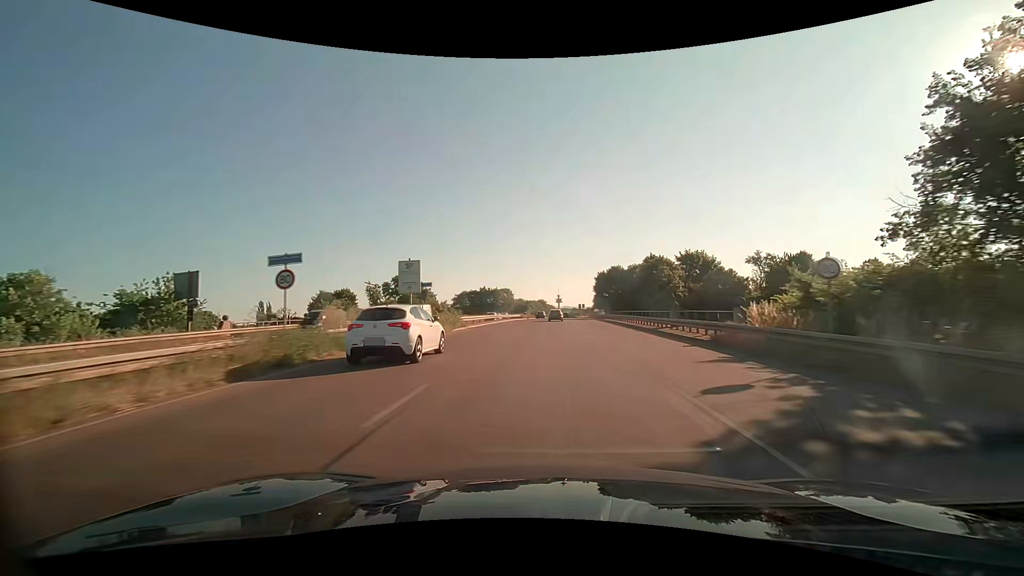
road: trunk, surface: asphalt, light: Day
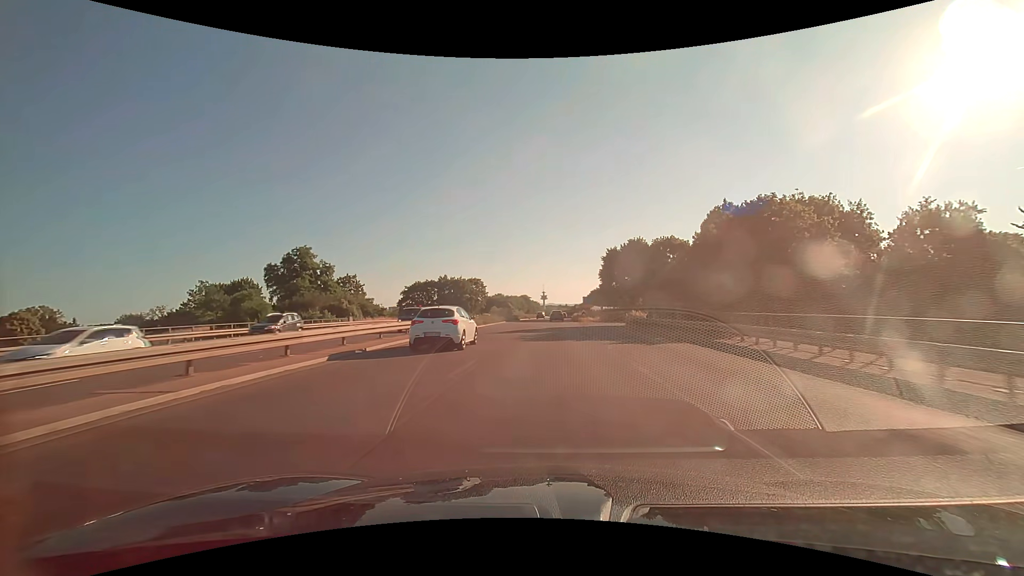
(+0.8, +49.6) m; +2°
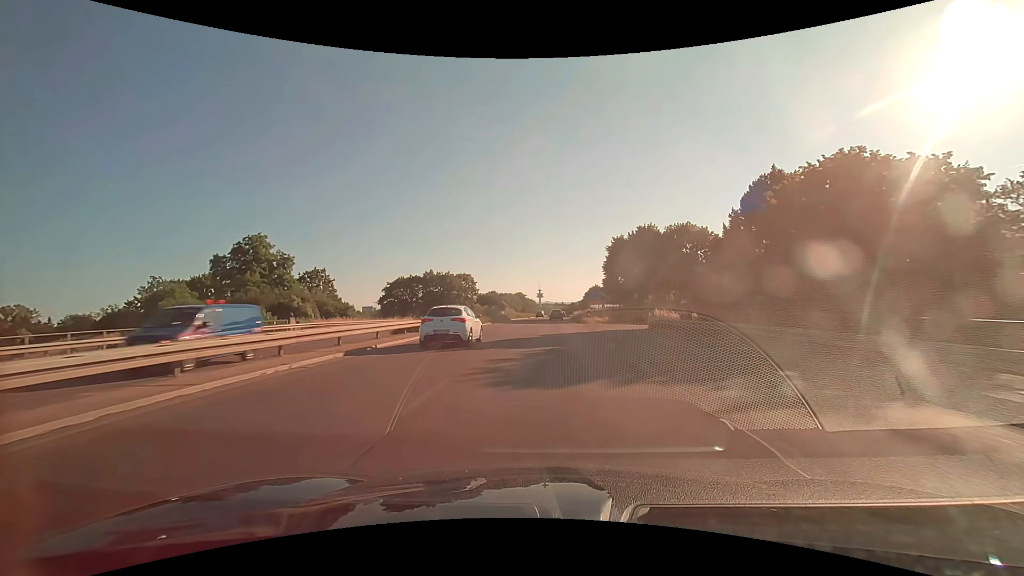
(+0.1, +12.4) m; 0°
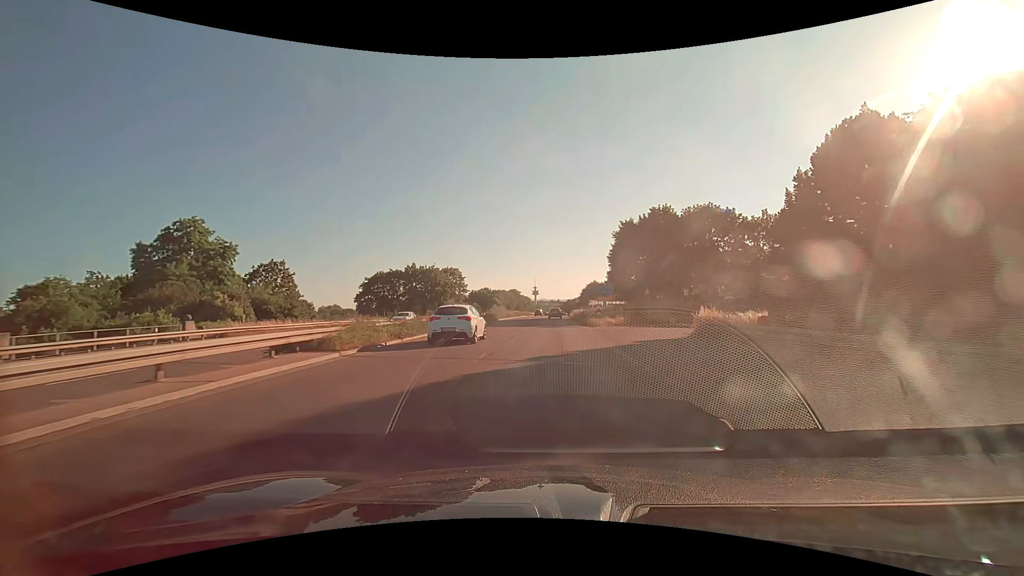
(+0.1, +12.4) m; +1°
(0, +10) (0, +20) (0, +30) (+1, +40) (+1, +50) (+1, +60) (+2, +70) (+2, +80) (+2, +90) (+3, +100) m
